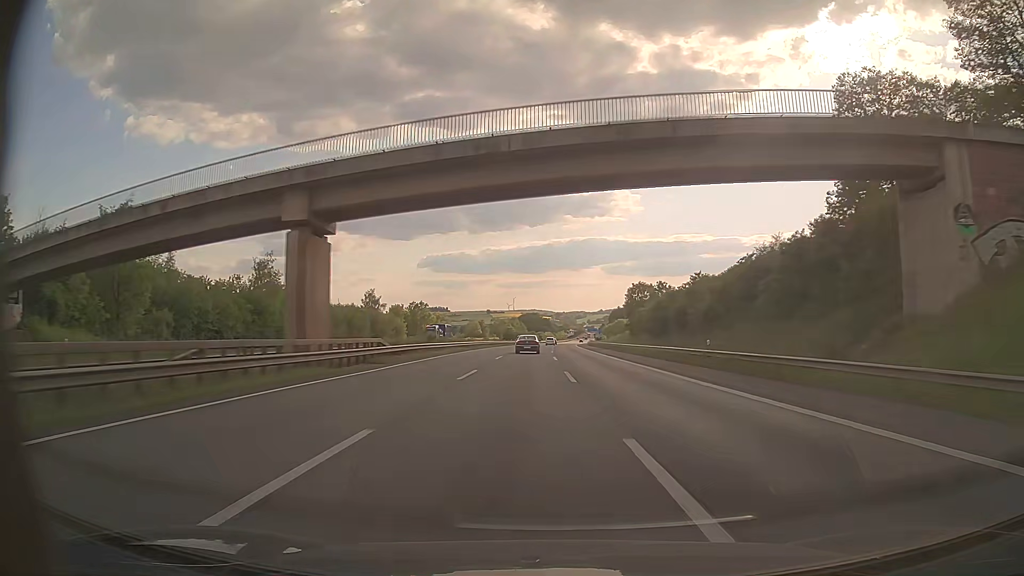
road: motorway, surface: asphalt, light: Day
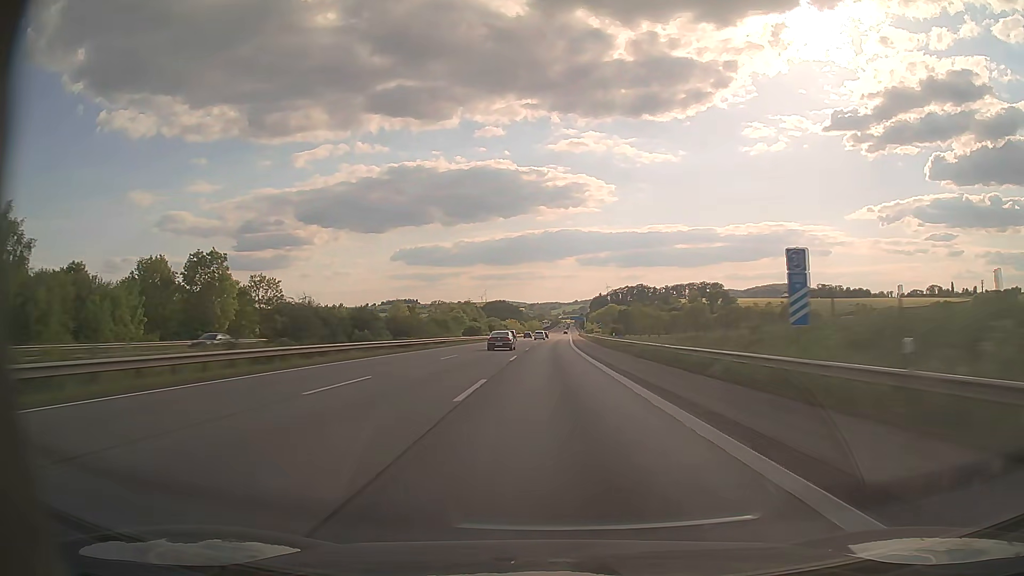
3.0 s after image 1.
(+3.5, +118.7) m; +2°
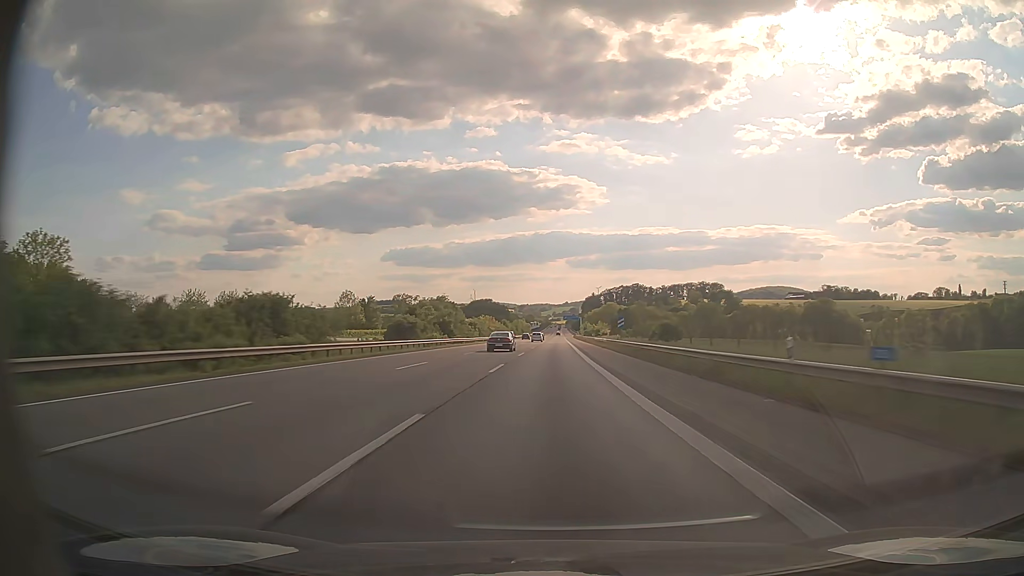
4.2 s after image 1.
(+0.3, +47.1) m; +1°
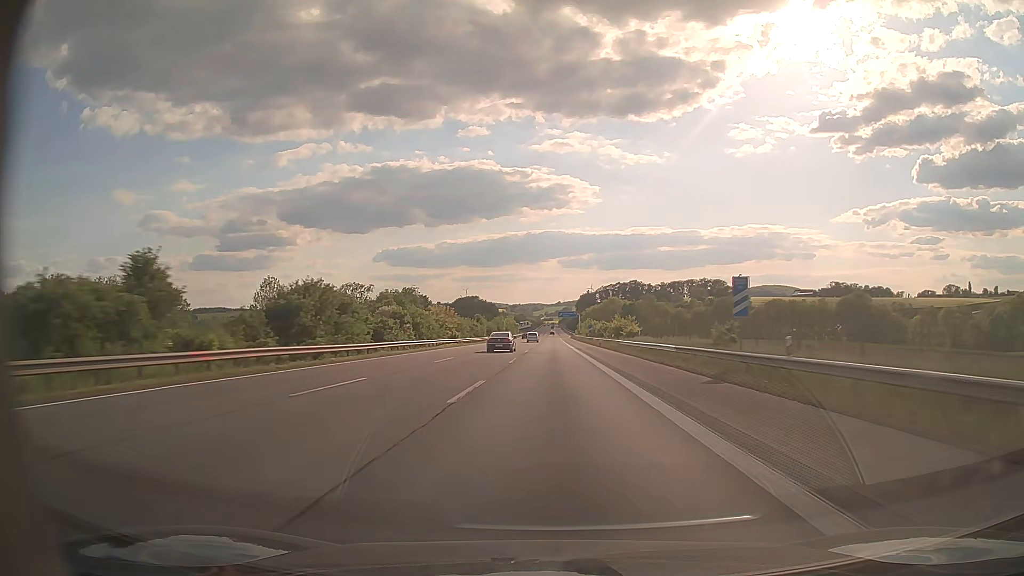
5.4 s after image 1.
(+0.4, +46.6) m; +1°
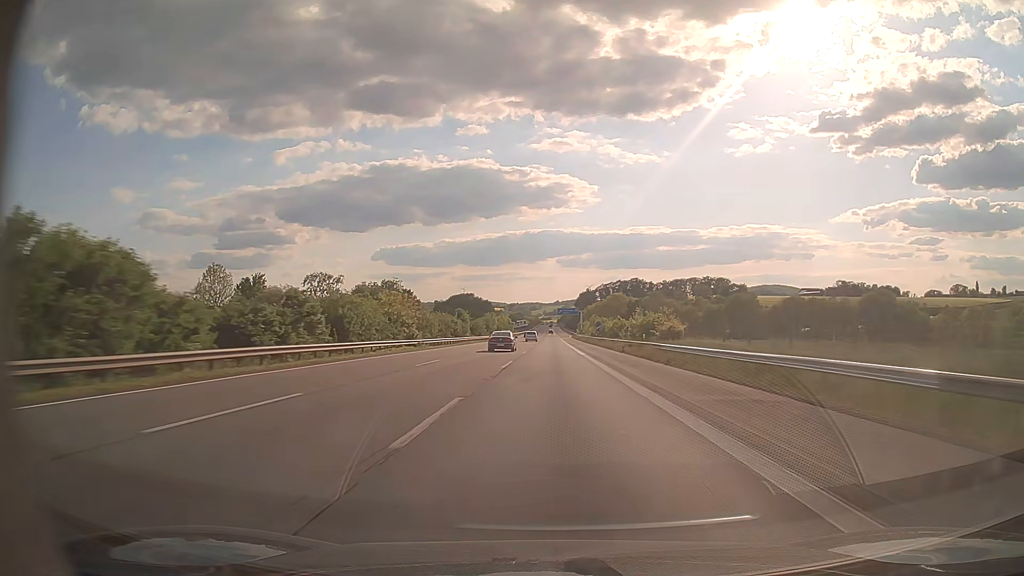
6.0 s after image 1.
(0.0, +23.2) m; 0°
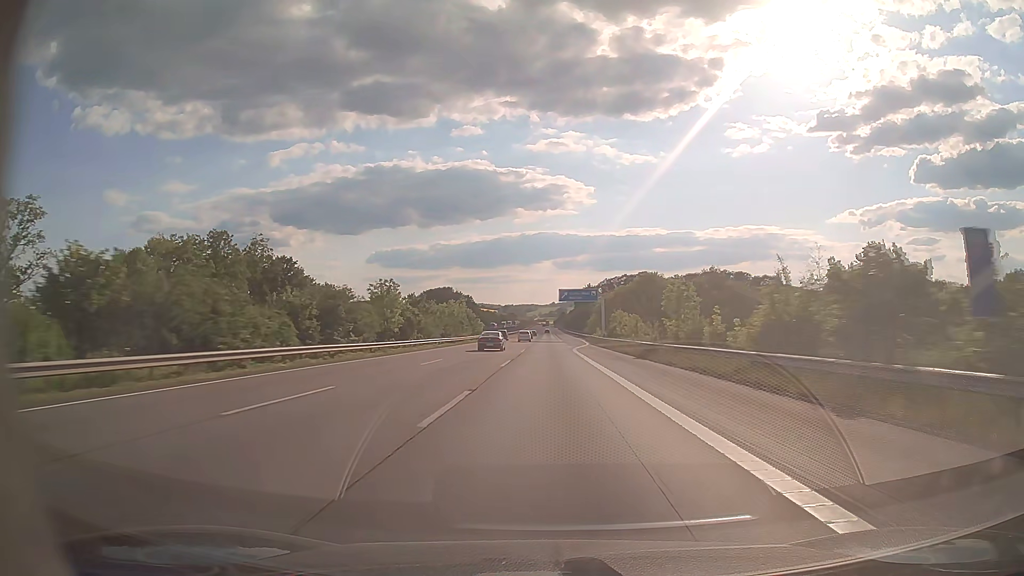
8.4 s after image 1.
(+0.5, +91.7) m; 0°
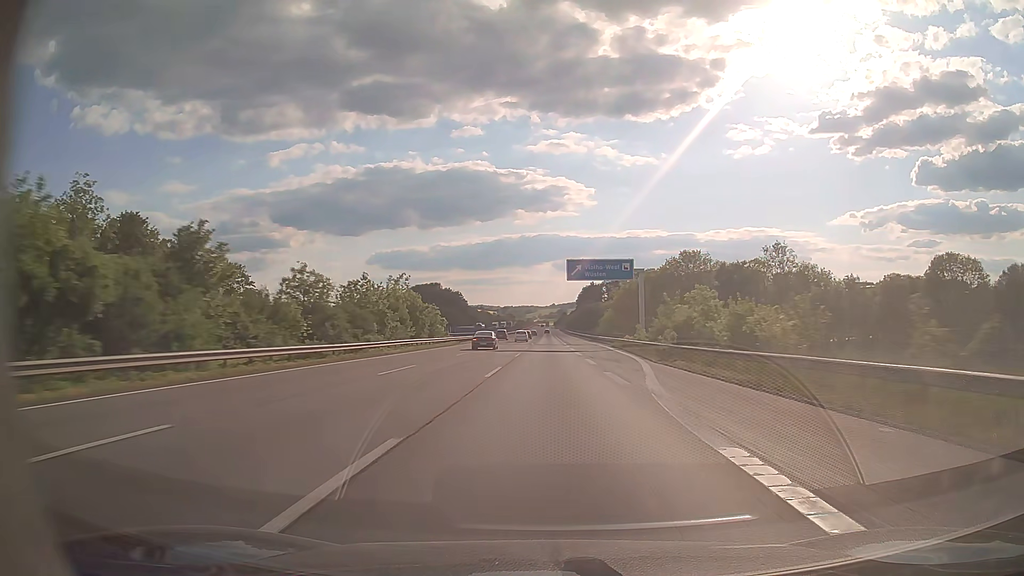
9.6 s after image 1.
(0.0, +45.3) m; 0°
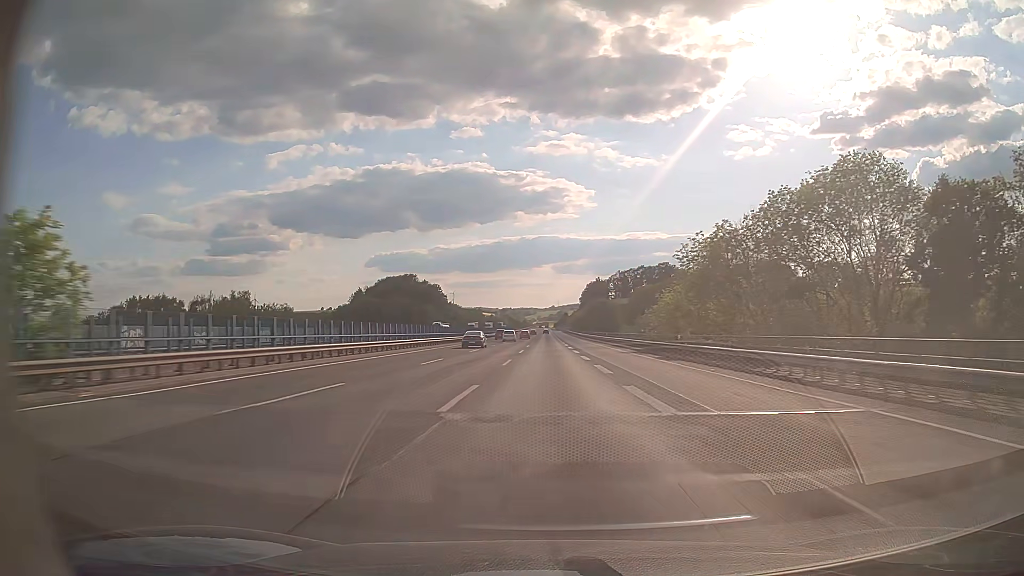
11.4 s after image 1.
(0.0, +67.0) m; 0°
(0, +10) (0, +20) (0, +30) (0, +40) (0, +50) (0, +60) (0, +70) (0, +80) (0, +90) (0, +100) m
